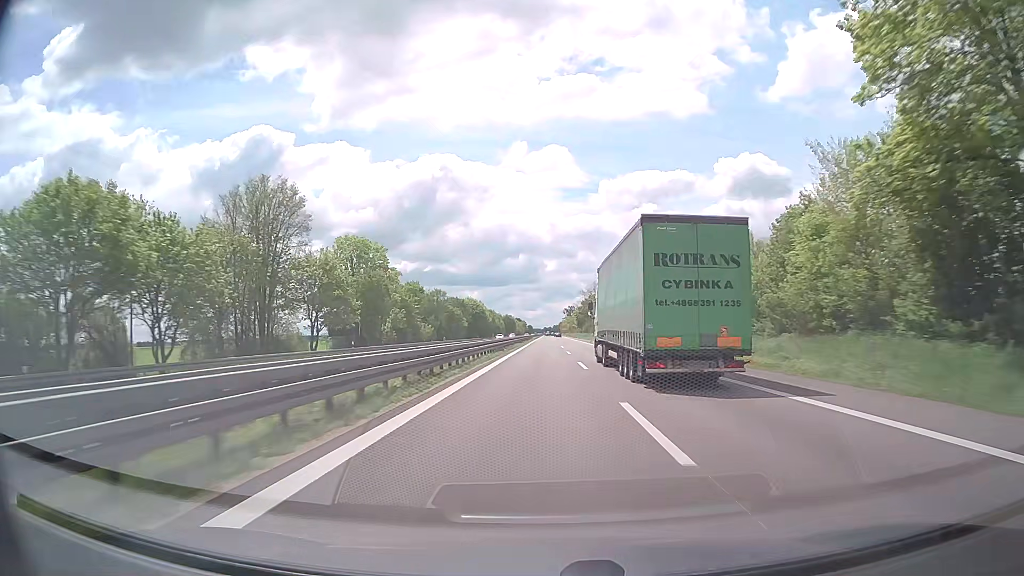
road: trunk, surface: asphalt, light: Day
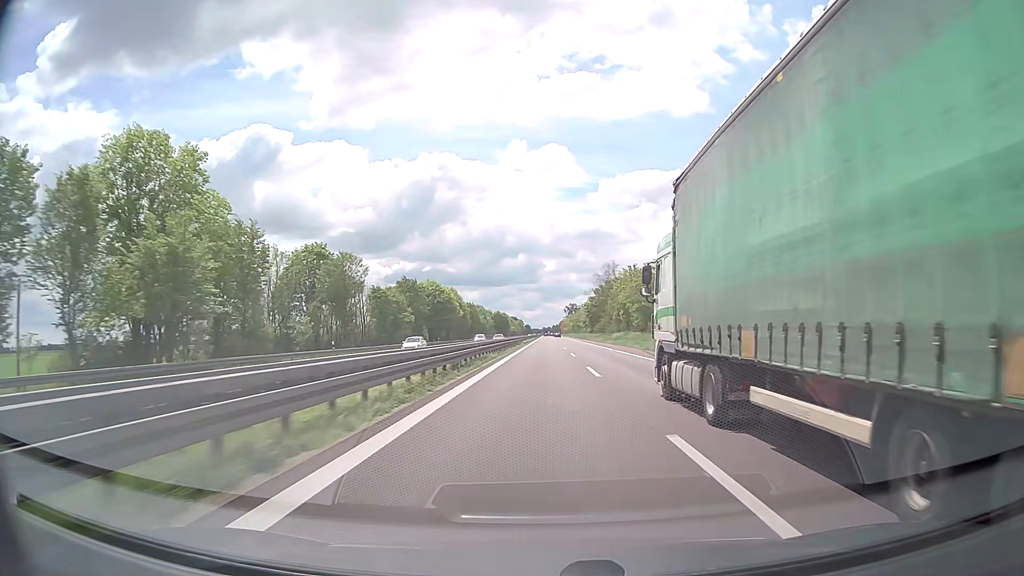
(-0.1, +58.4) m; 0°
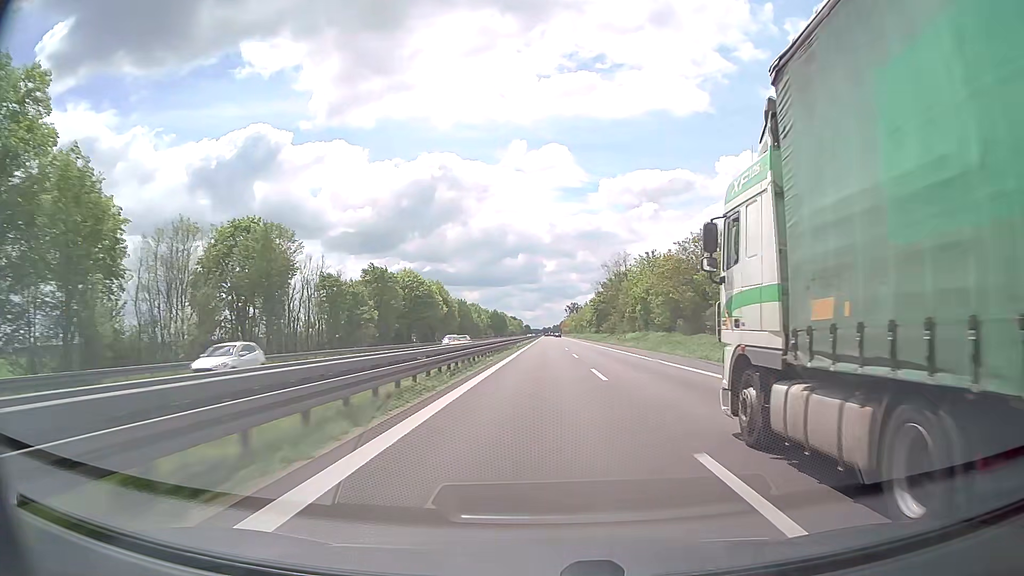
(0.0, +19.4) m; 0°
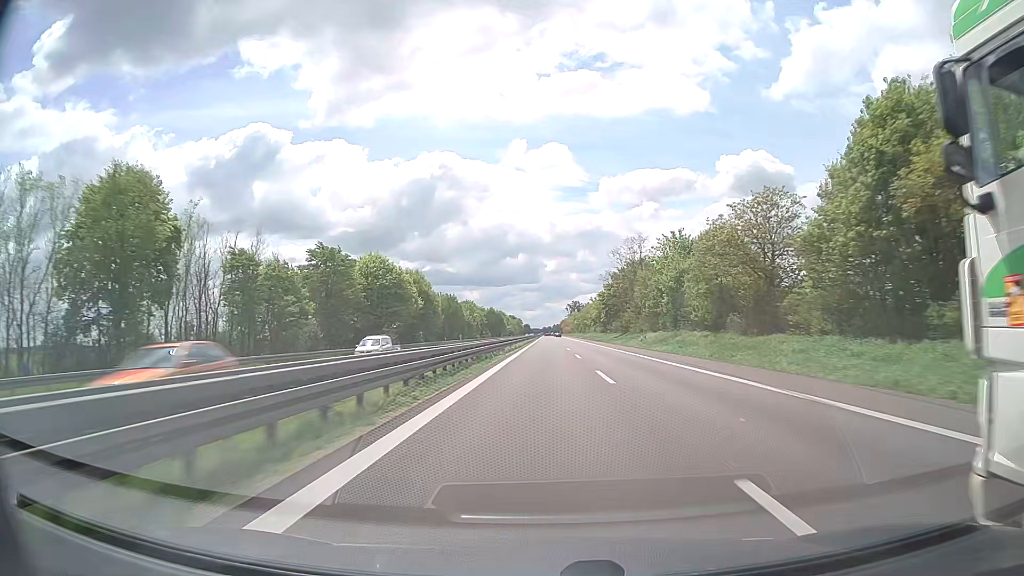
(0.0, +19.4) m; 0°
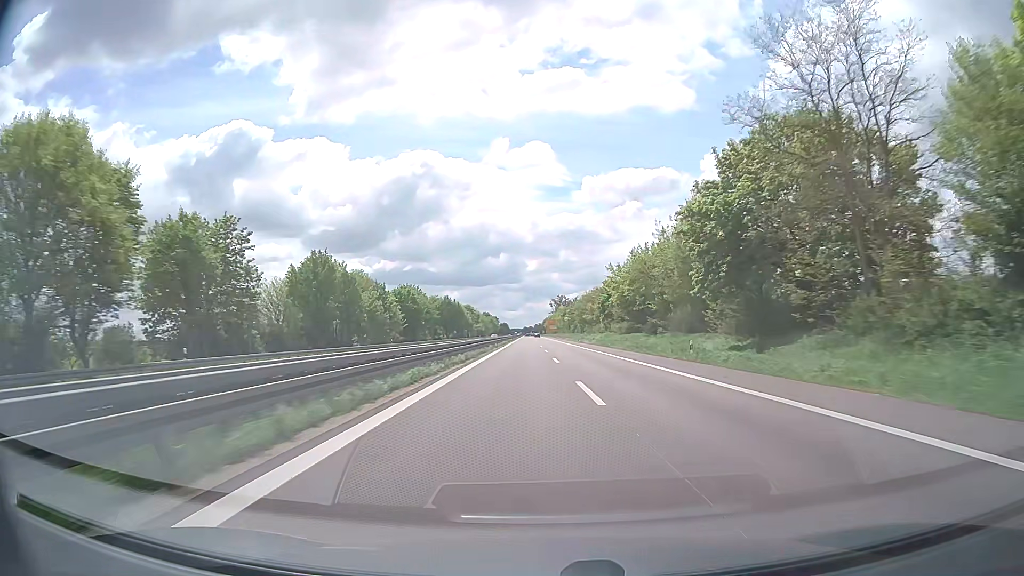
(+0.9, +77.7) m; +2°
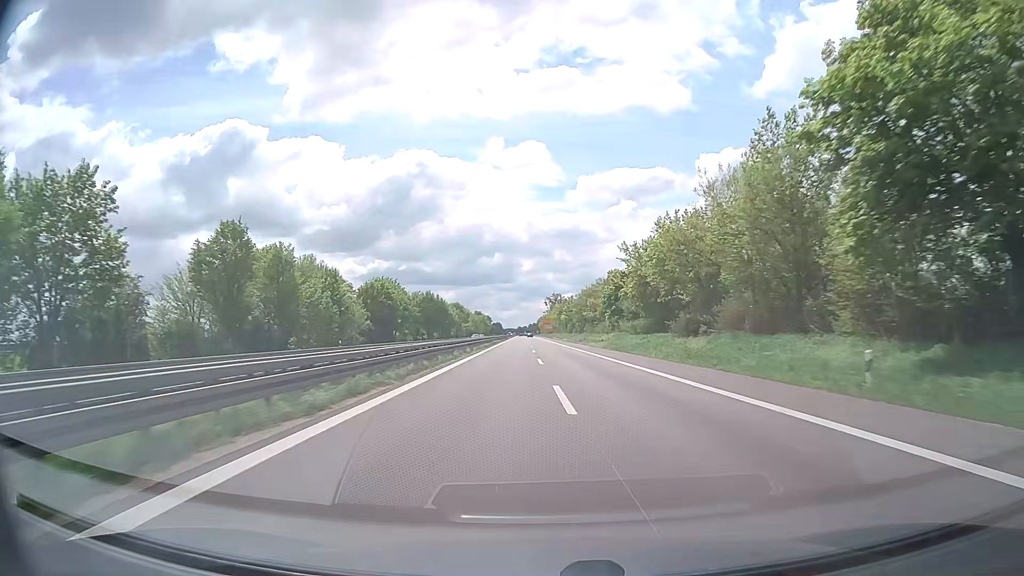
(+0.1, +19.5) m; 0°
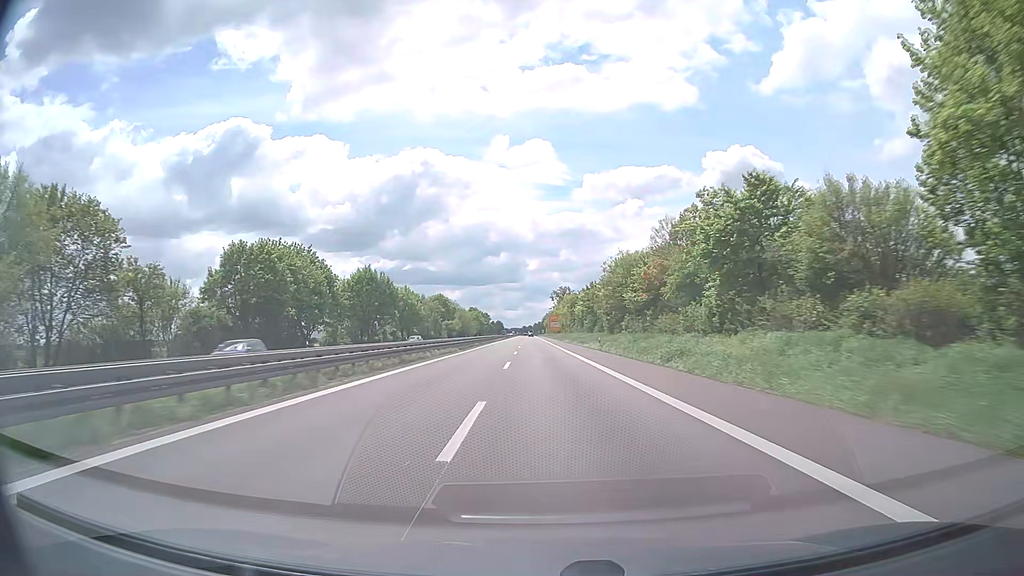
(0.0, +58.4) m; 0°
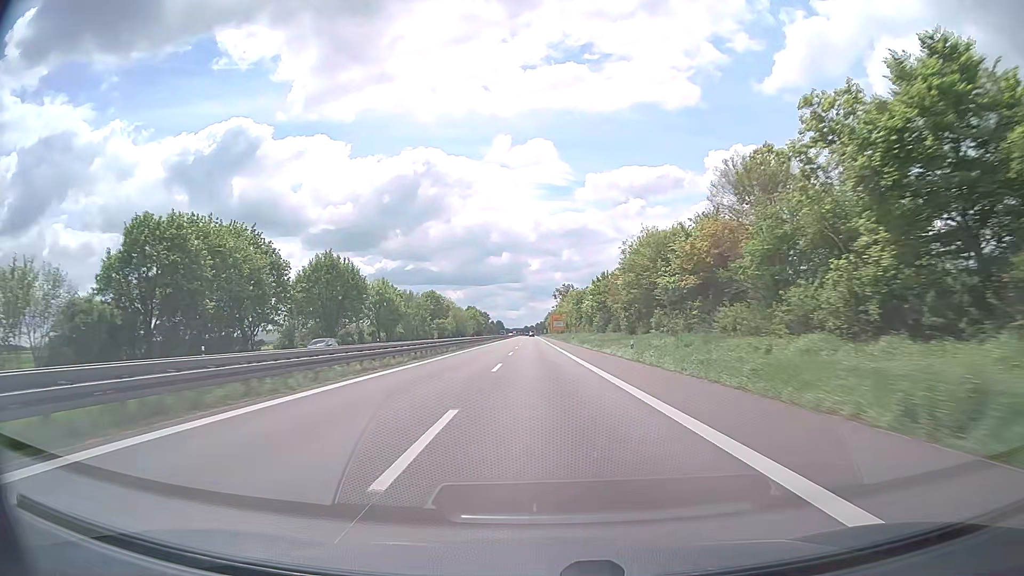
(0.0, +19.4) m; 0°
(0, +10) (0, +20) (0, +30) (0, +40) (0, +50) (0, +60) (0, +70) (0, +80) (-1, +90) (-1, +100) m
